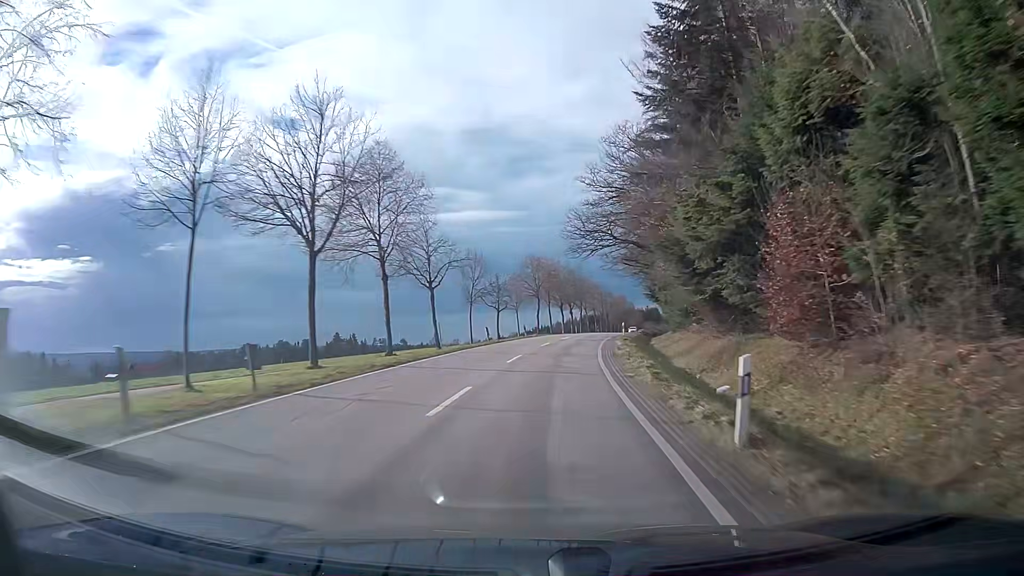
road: tertiary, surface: asphalt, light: Day
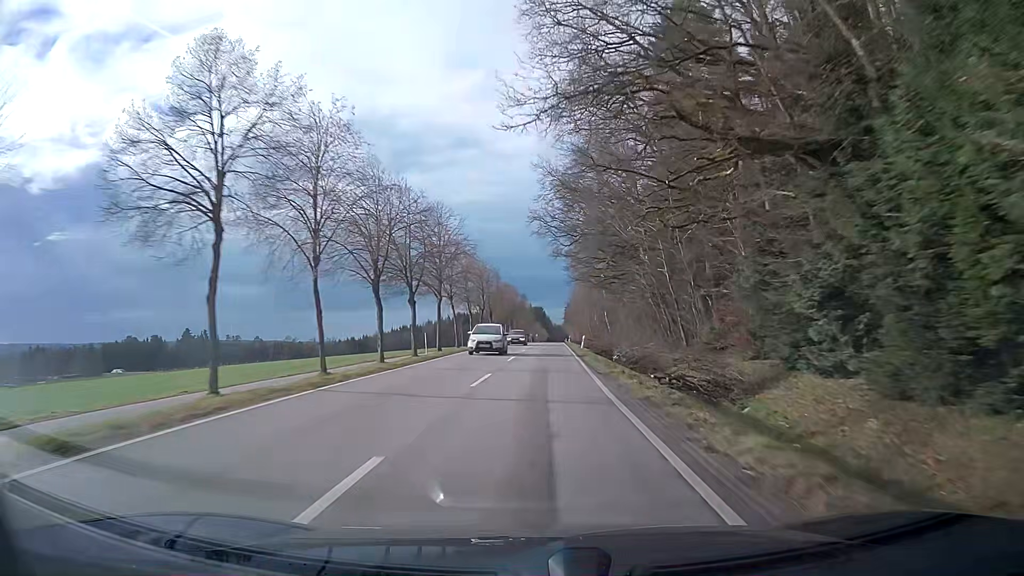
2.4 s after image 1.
(+5.1, +54.1) m; +10°
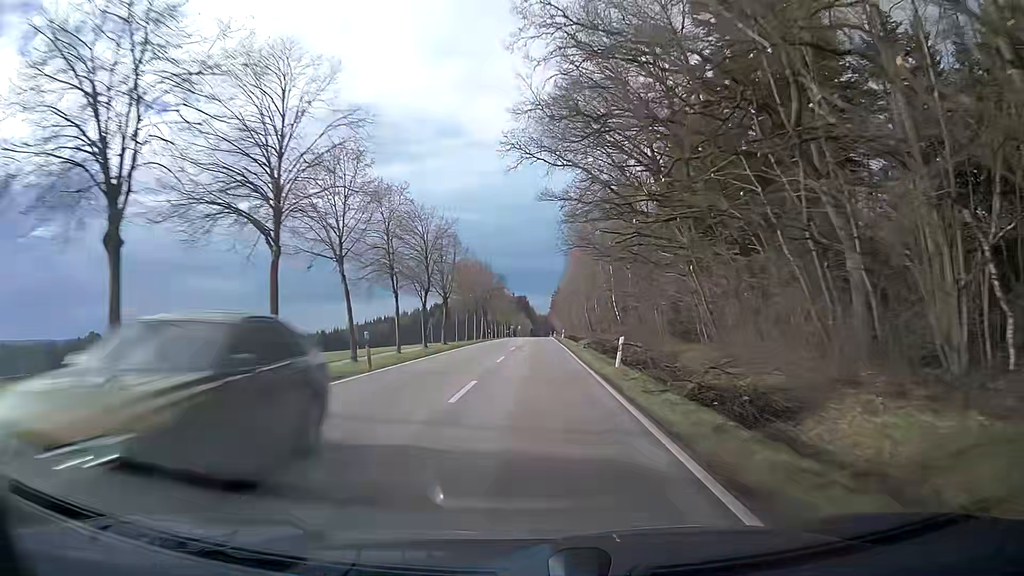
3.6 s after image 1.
(+0.3, +27.8) m; +1°
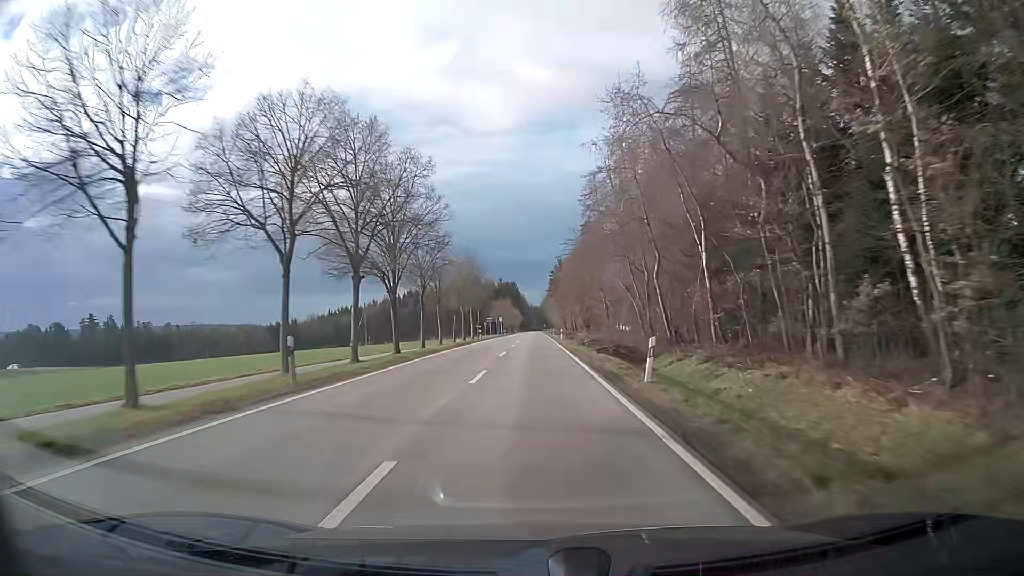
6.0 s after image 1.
(+0.2, +56.6) m; +1°
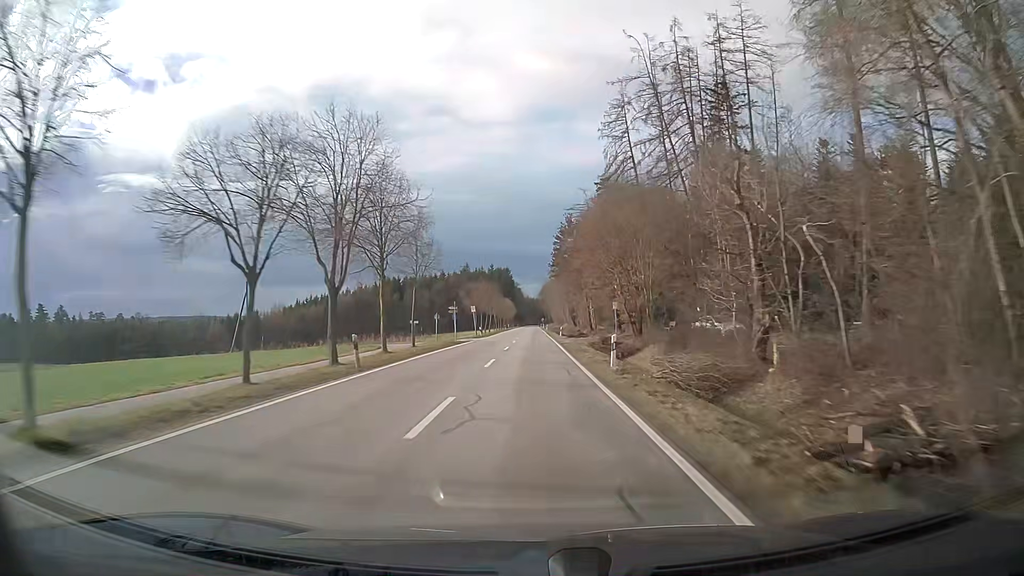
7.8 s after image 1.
(+0.1, +43.2) m; 0°
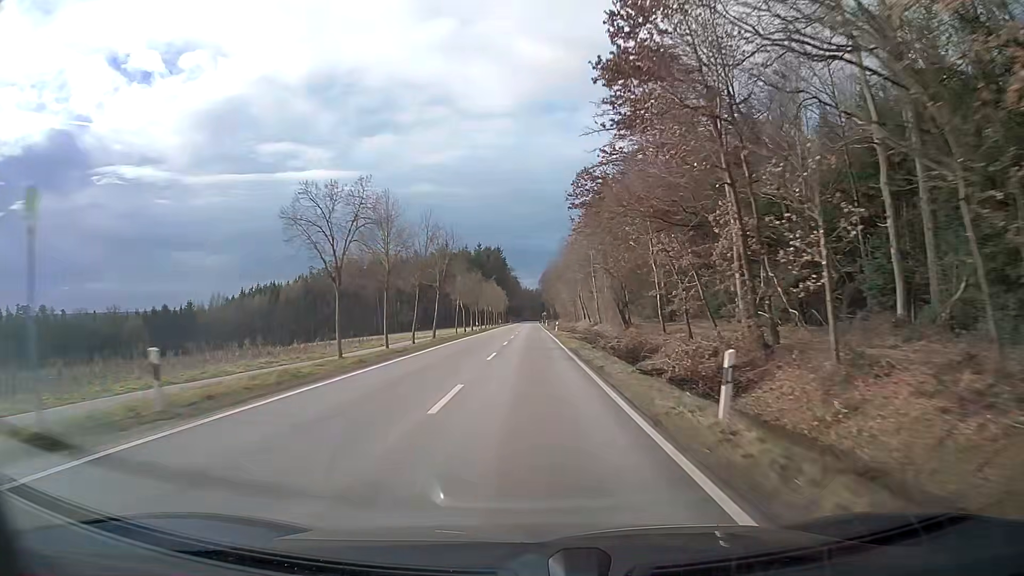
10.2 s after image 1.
(+0.1, +58.3) m; 0°
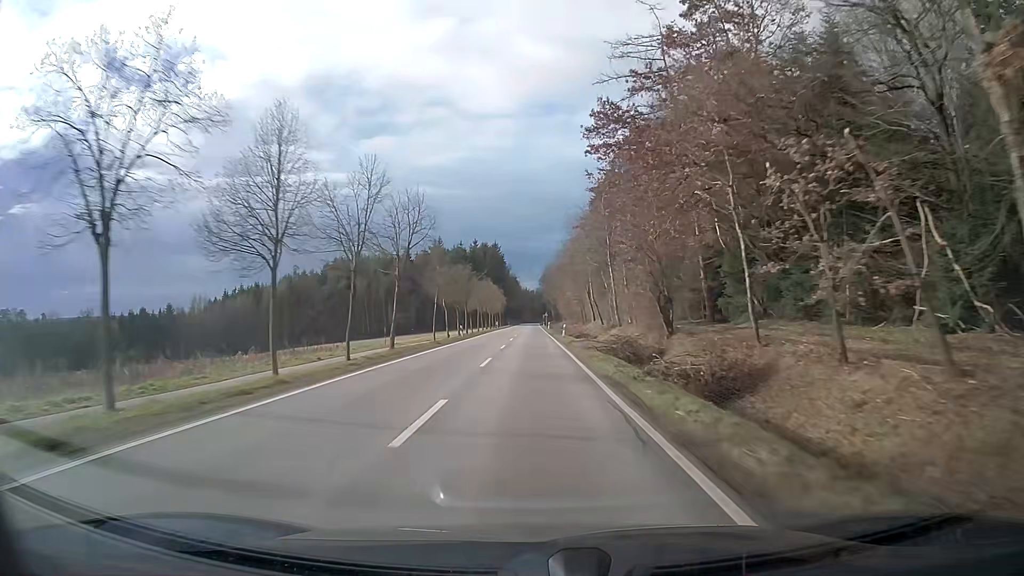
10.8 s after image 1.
(0.0, +14.6) m; 0°
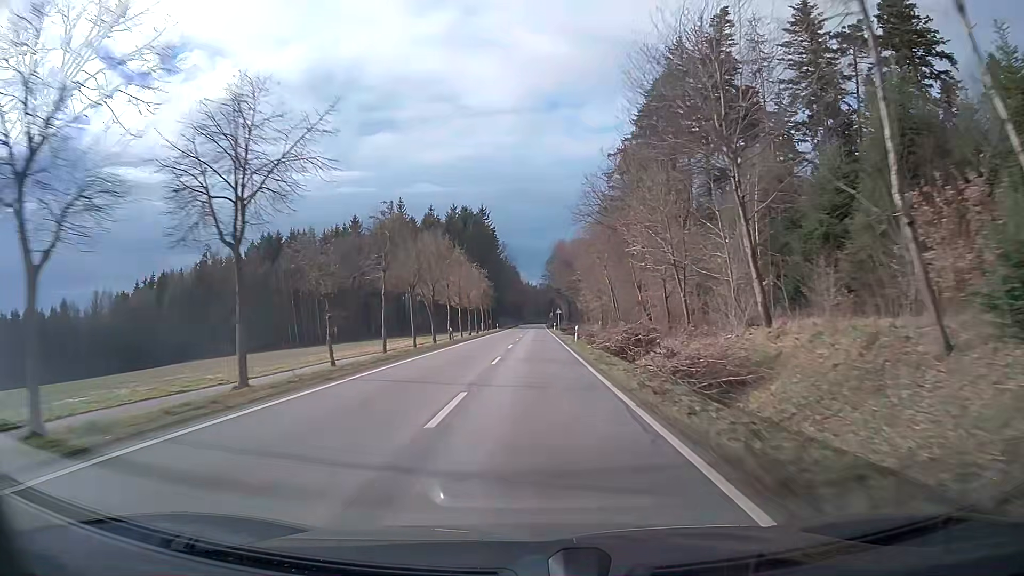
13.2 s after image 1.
(-0.2, +58.9) m; 0°
